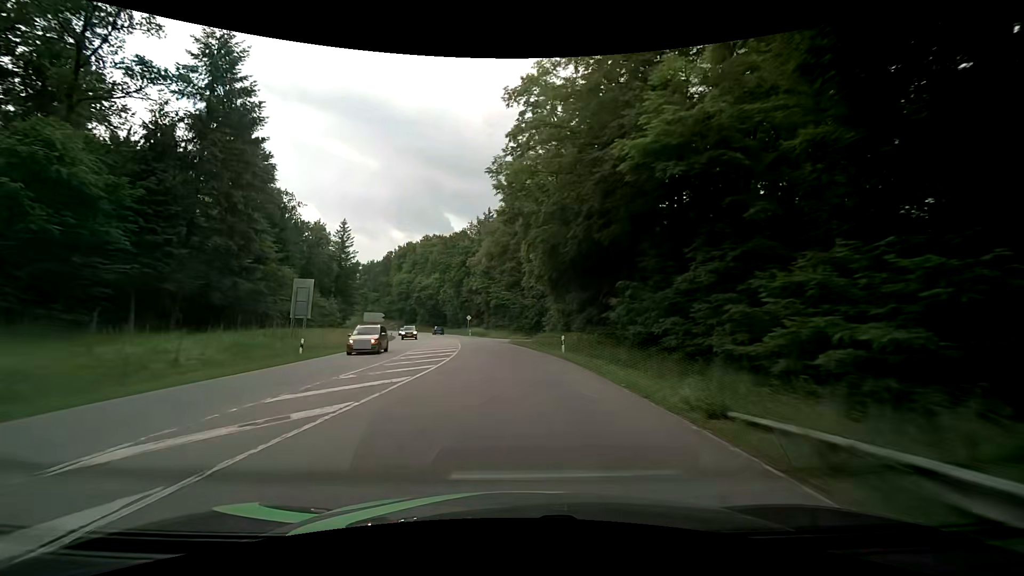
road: secondary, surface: asphalt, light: Day
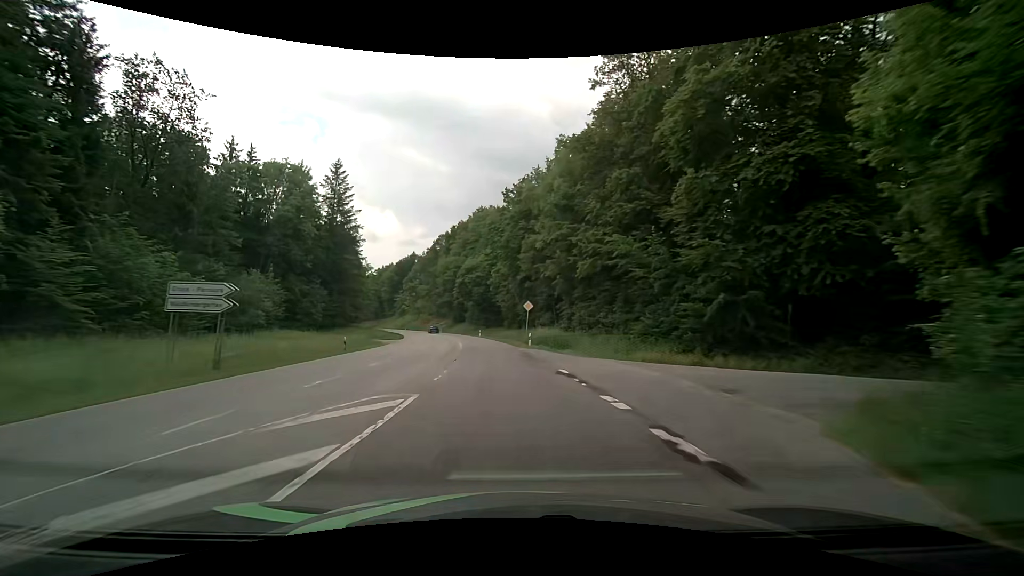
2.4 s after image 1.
(-3.4, +46.2) m; -8°
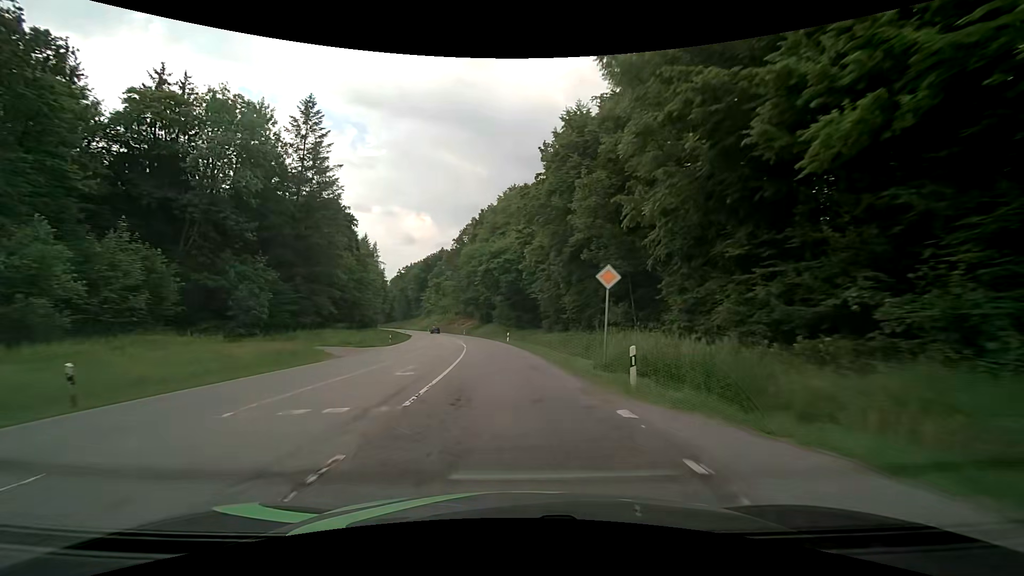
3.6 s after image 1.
(-0.9, +22.8) m; -4°
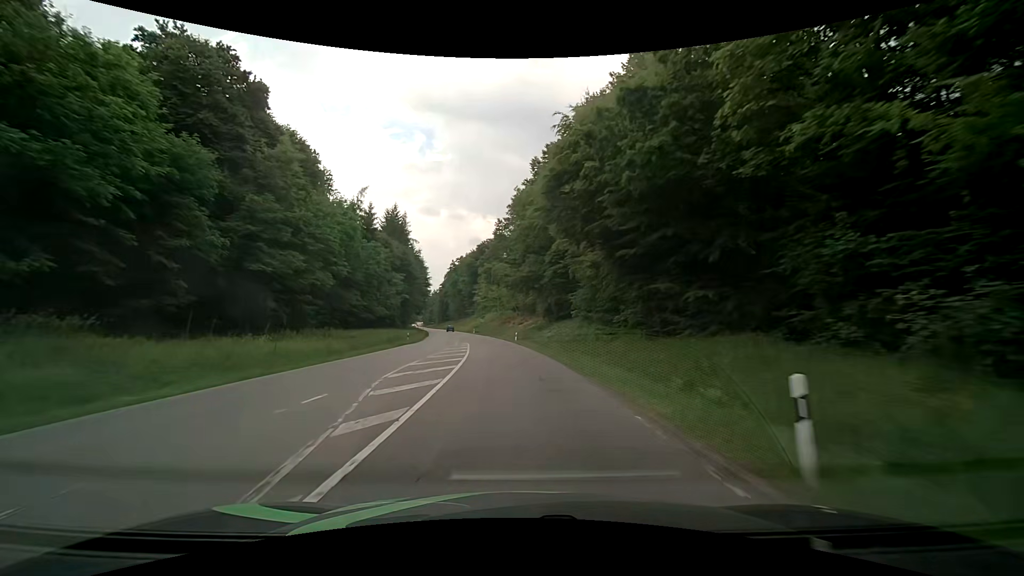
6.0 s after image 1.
(-3.0, +45.6) m; -8°
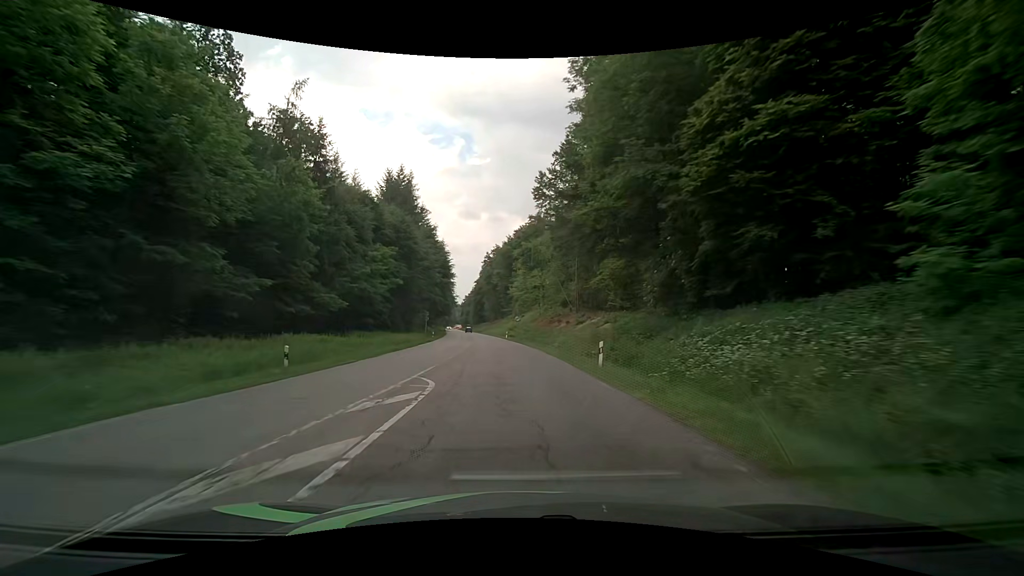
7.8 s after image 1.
(-1.4, +34.8) m; -5°
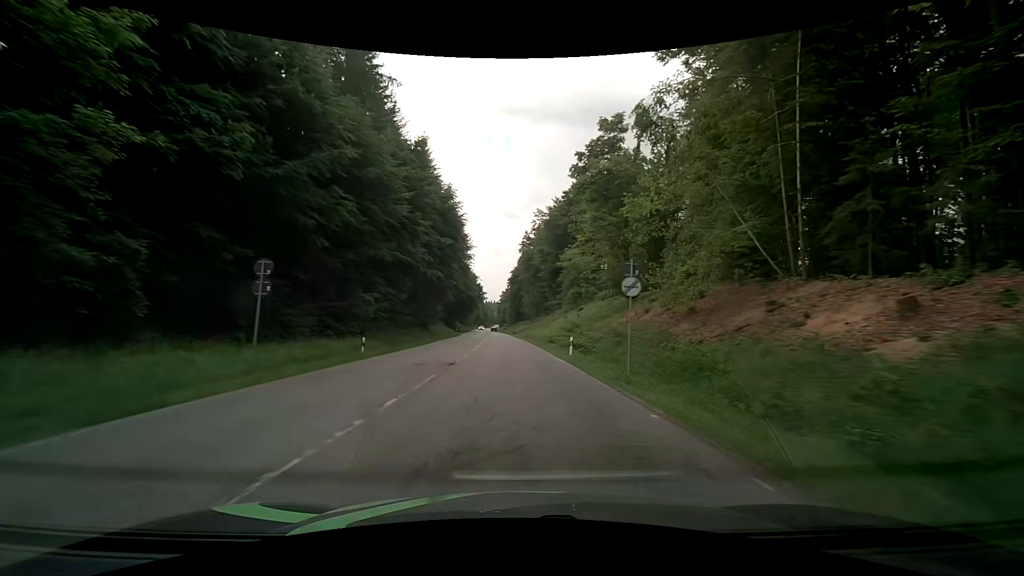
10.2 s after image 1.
(-2.3, +47.3) m; -5°
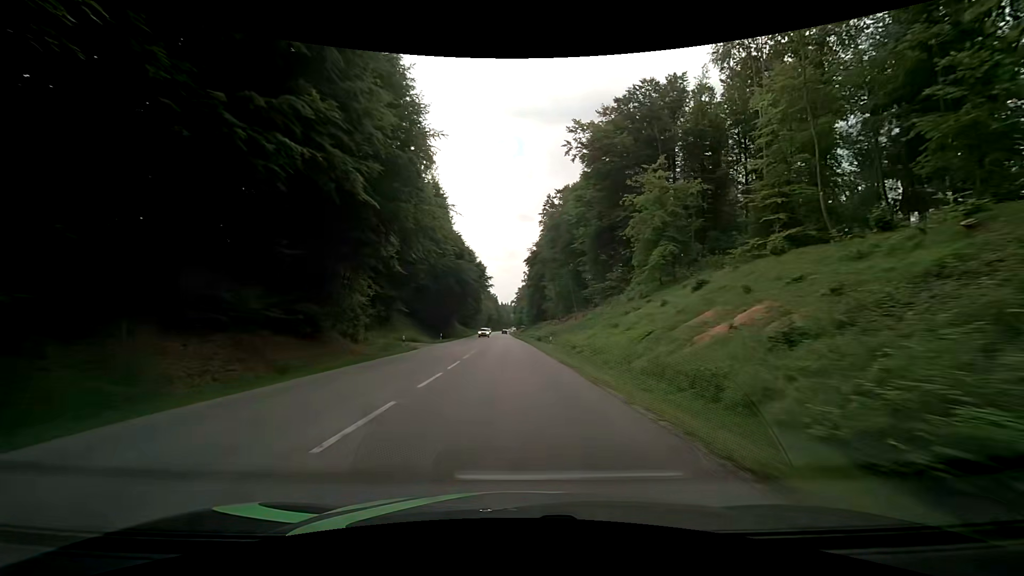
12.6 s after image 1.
(-1.0, +48.3) m; -2°
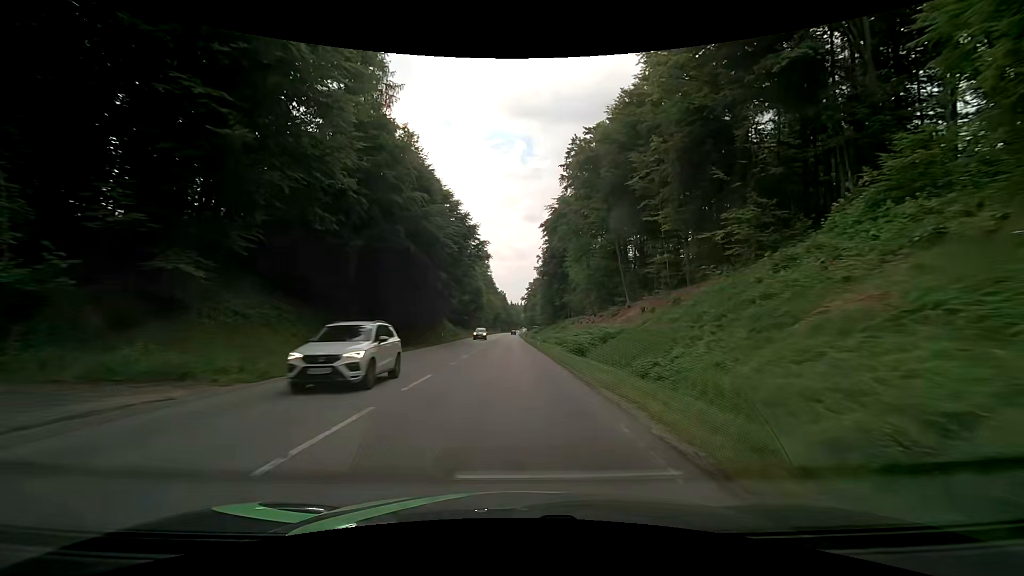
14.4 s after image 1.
(-0.5, +36.7) m; -2°
(0, +10) (0, +20) (0, +30) (0, +40) (0, +50) (0, +60) (0, +70) (0, +80) (-1, +90) (-1, +100) m
